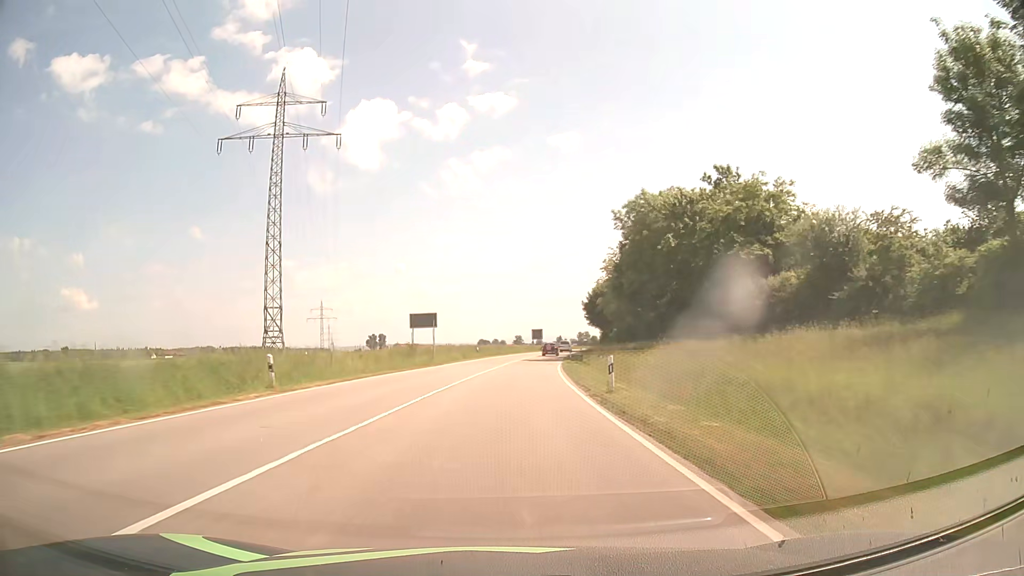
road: secondary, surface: asphalt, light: Day
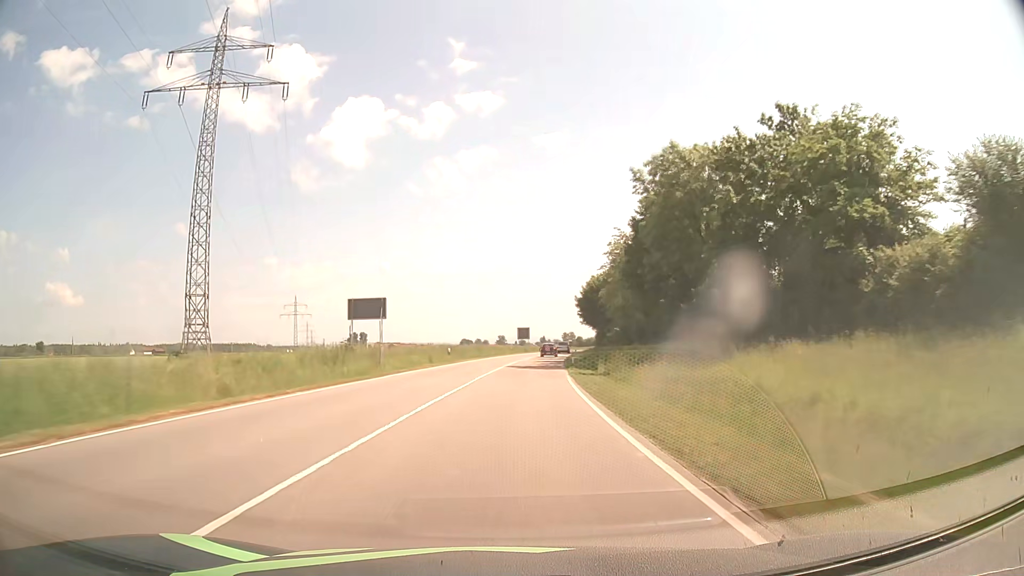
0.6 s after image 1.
(+0.1, +15.8) m; +1°
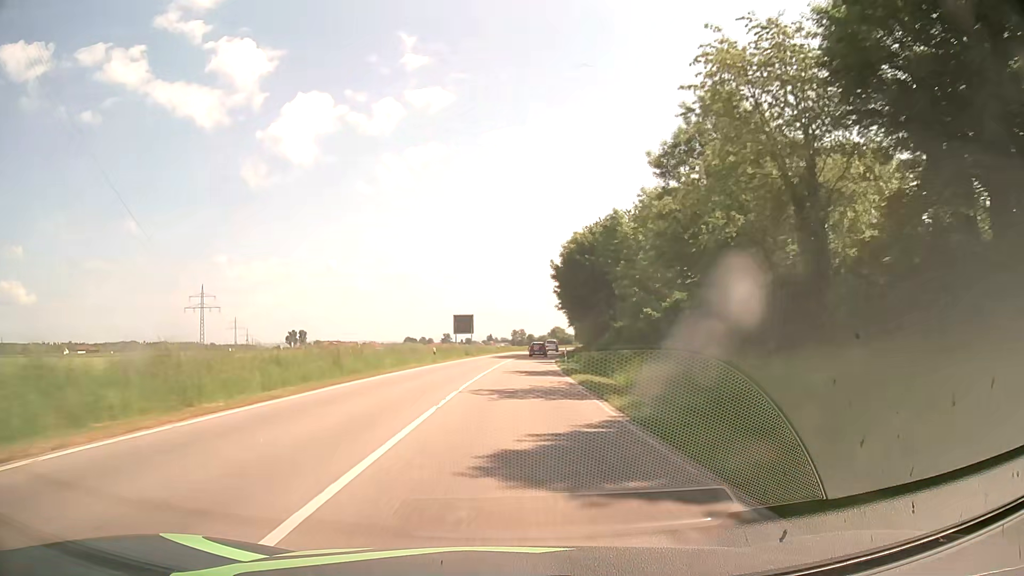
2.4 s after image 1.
(+2.1, +47.3) m; +5°
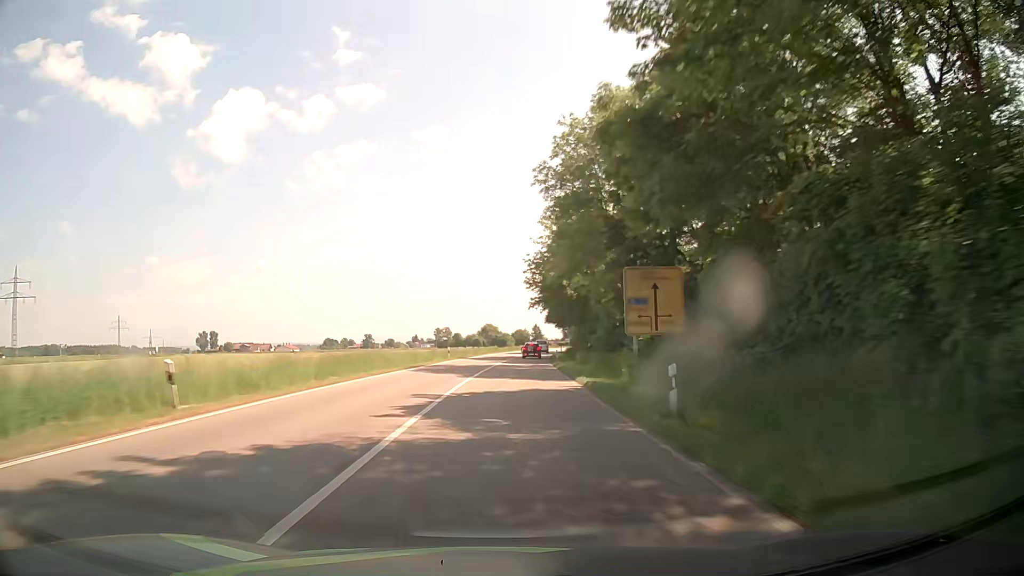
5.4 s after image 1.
(+3.9, +78.9) m; +6°
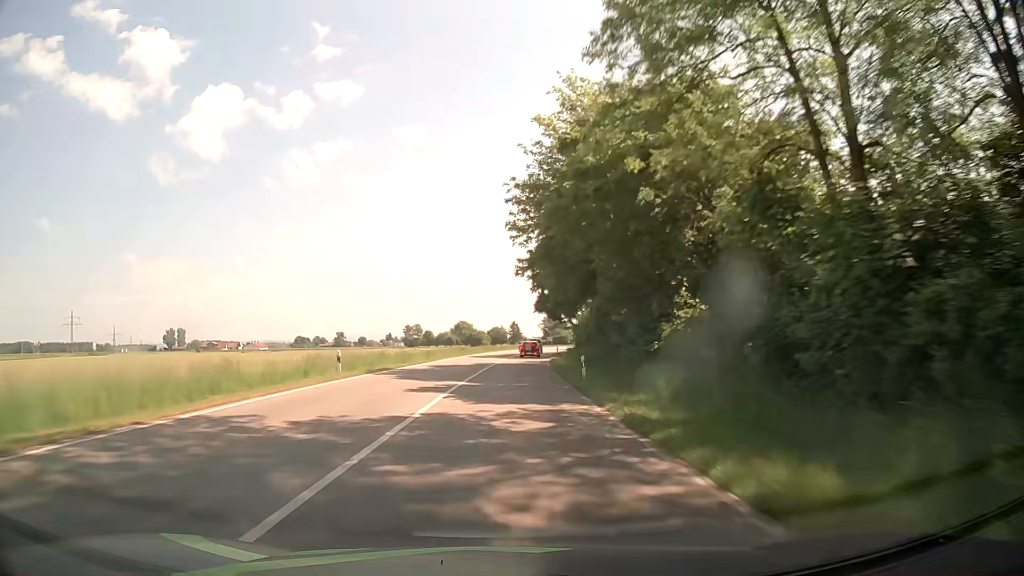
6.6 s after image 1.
(+0.6, +31.6) m; +2°
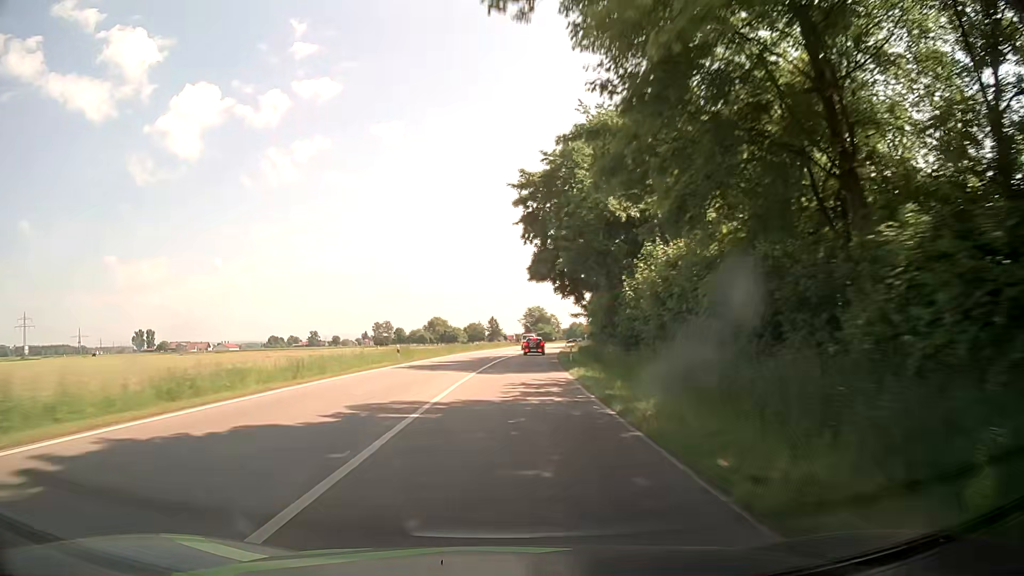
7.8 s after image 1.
(+0.6, +31.3) m; +1°
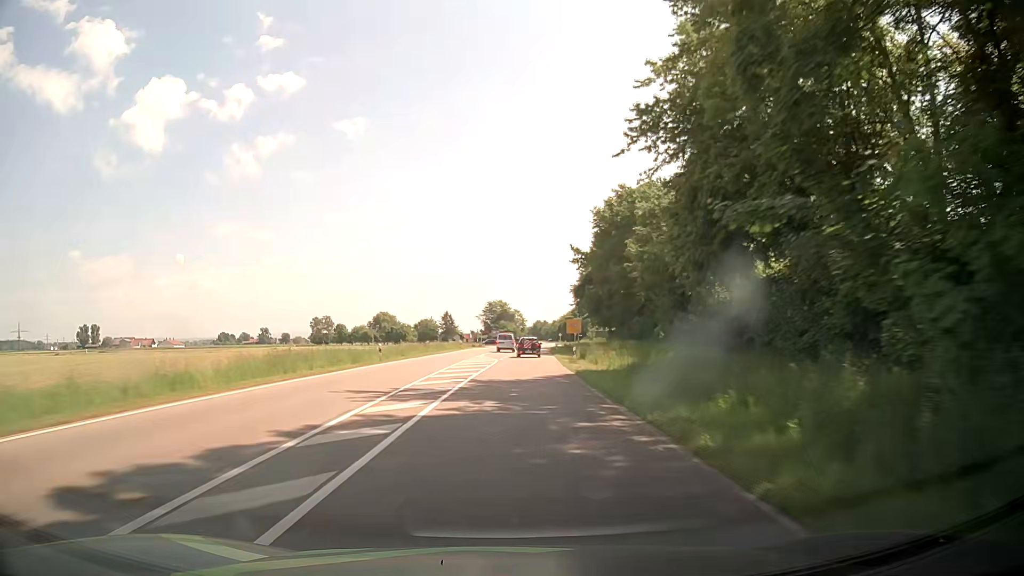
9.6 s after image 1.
(+1.7, +45.0) m; +4°
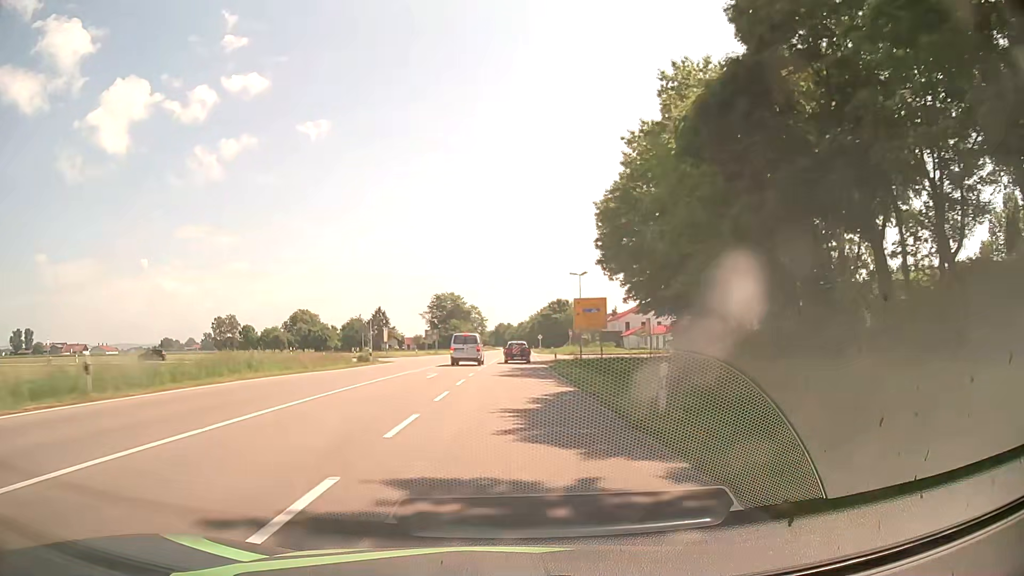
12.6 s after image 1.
(+3.1, +70.0) m; +4°
(0, +10) (0, +20) (0, +30) (0, +40) (+1, +50) (+1, +60) (+1, +70) (+1, +80) (+2, +90) (+2, +100) m
